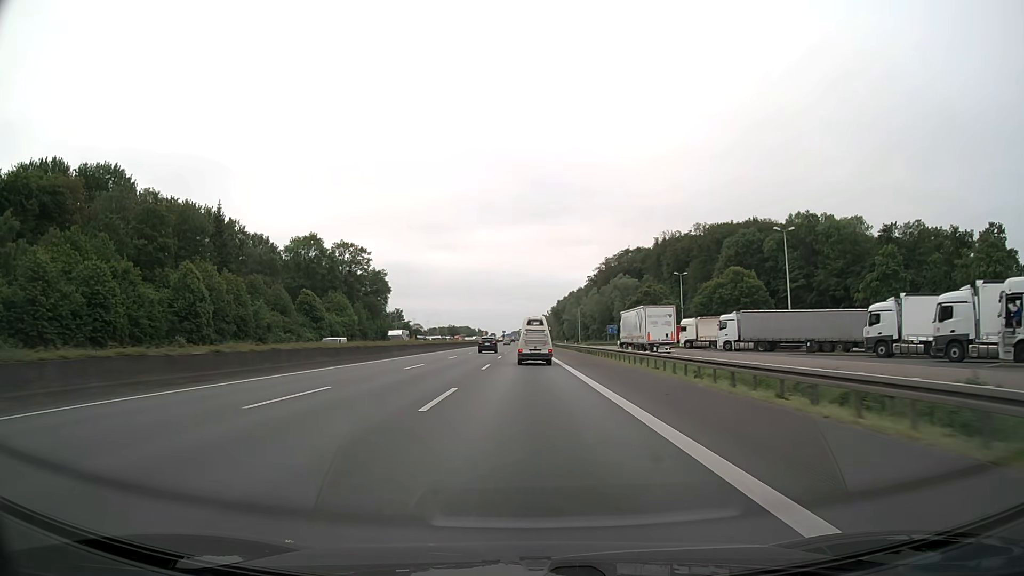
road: motorway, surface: asphalt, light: Day
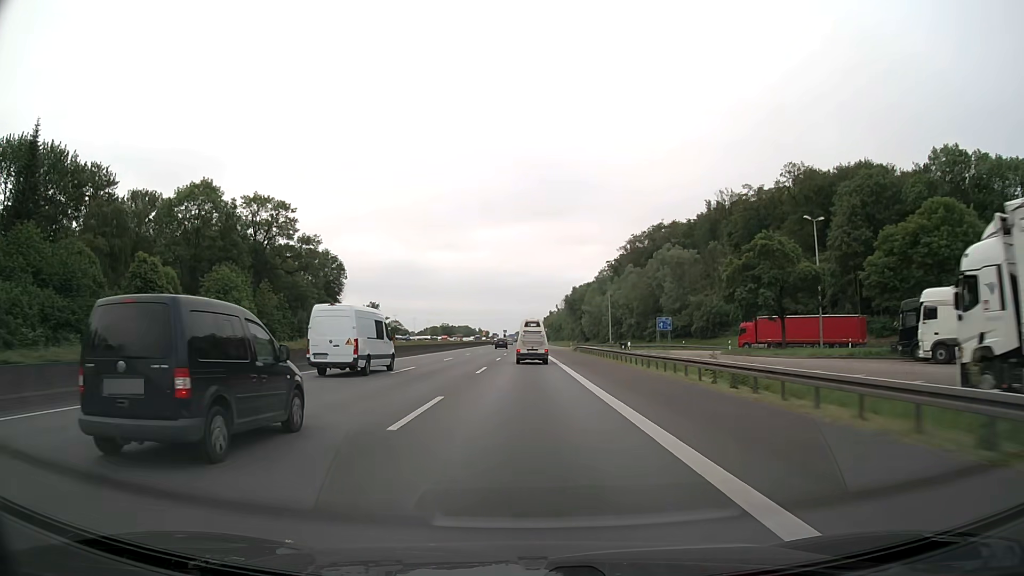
(-0.1, +56.6) m; 0°
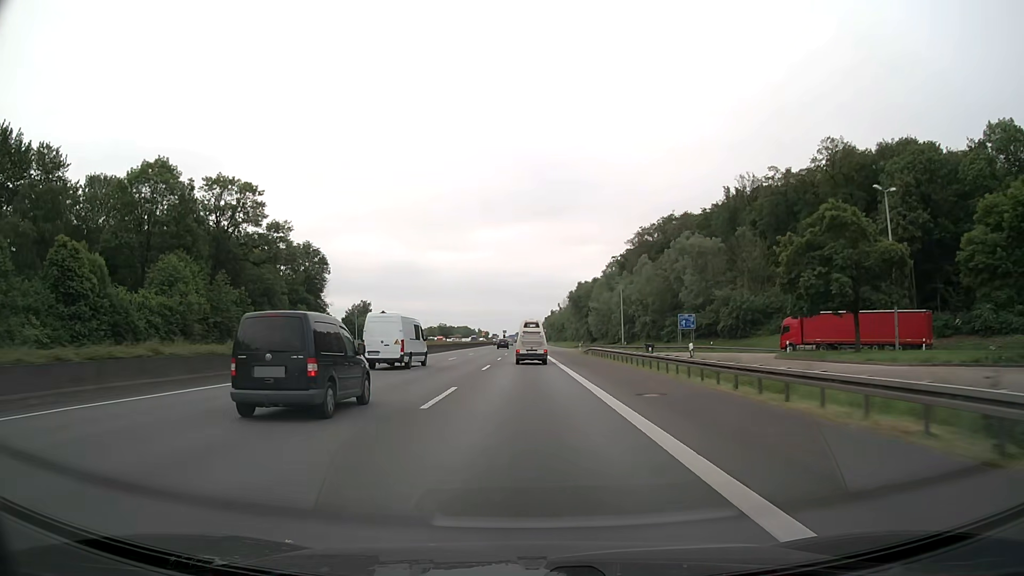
(0.0, +14.3) m; 0°
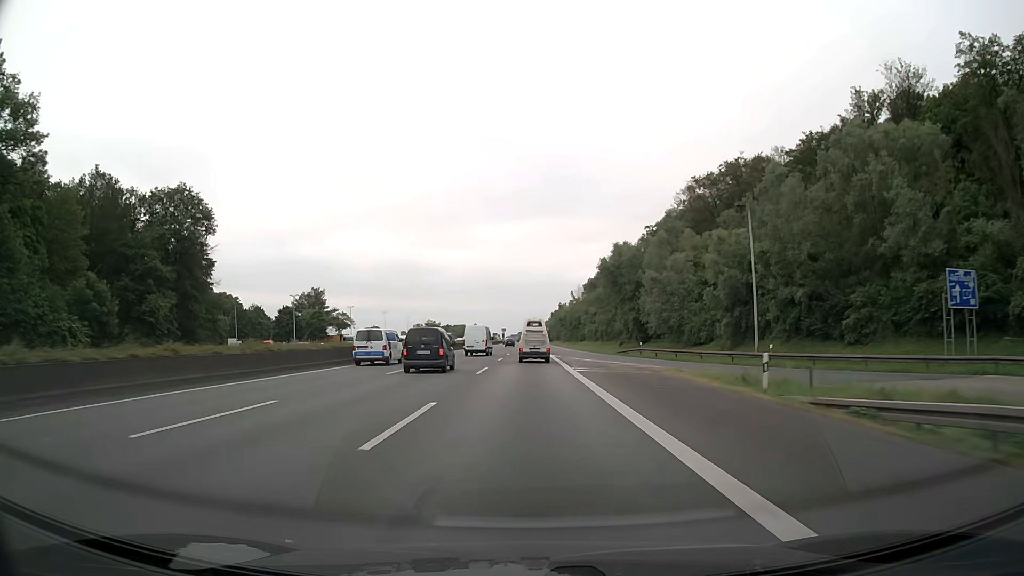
(-0.2, +58.2) m; 0°
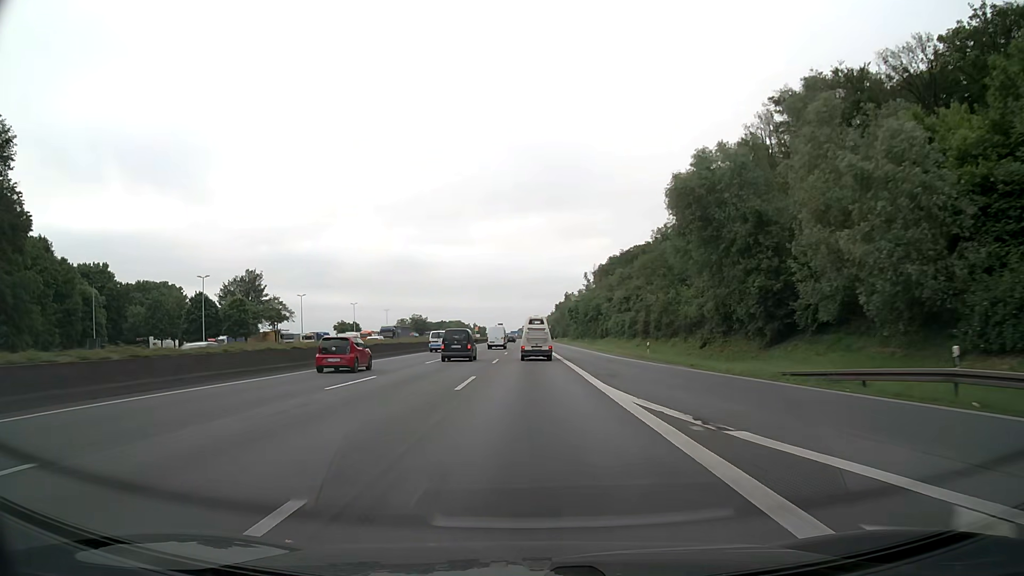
(0.0, +44.4) m; 0°
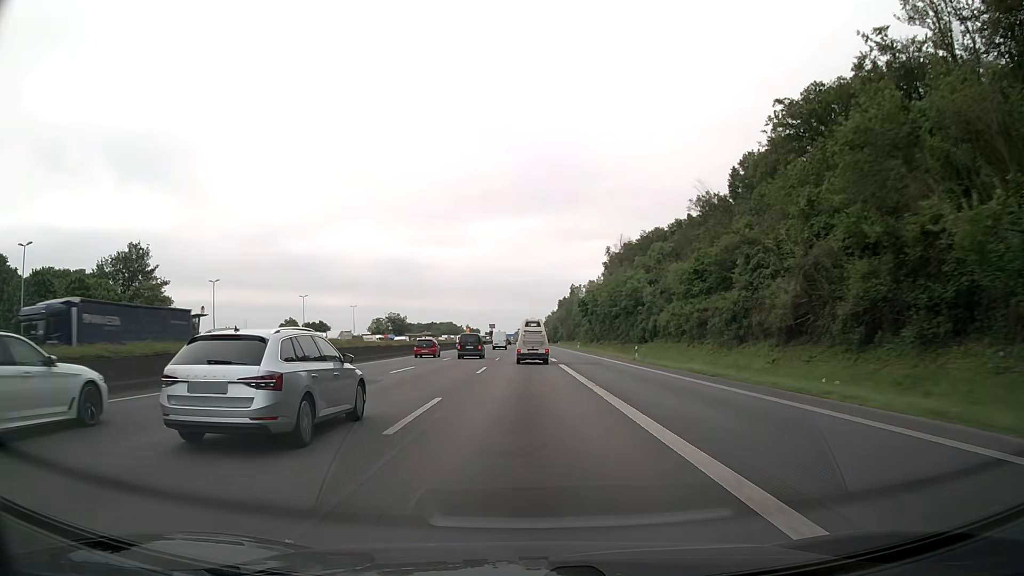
(+0.1, +44.5) m; 0°
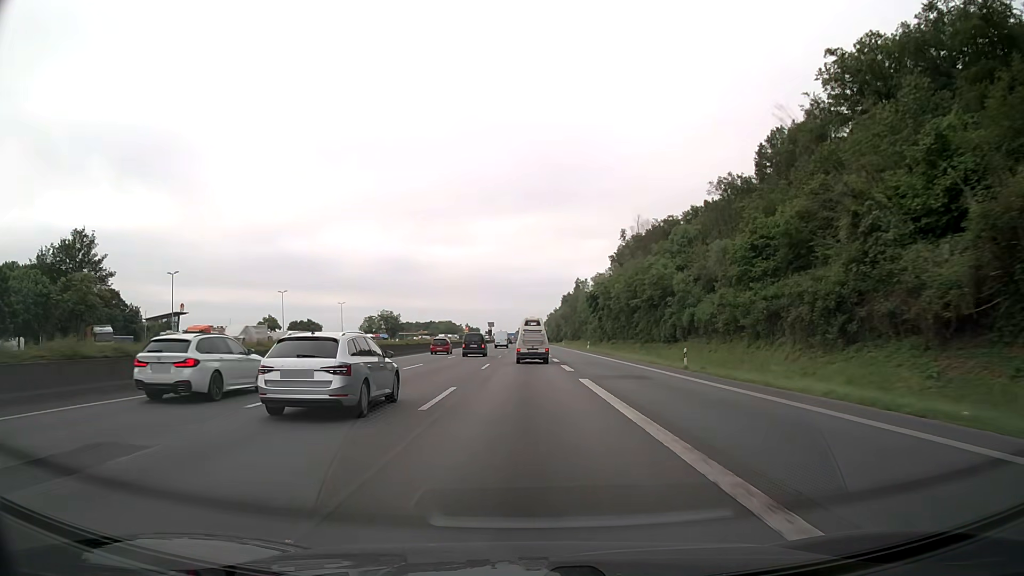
(+0.1, +14.8) m; 0°
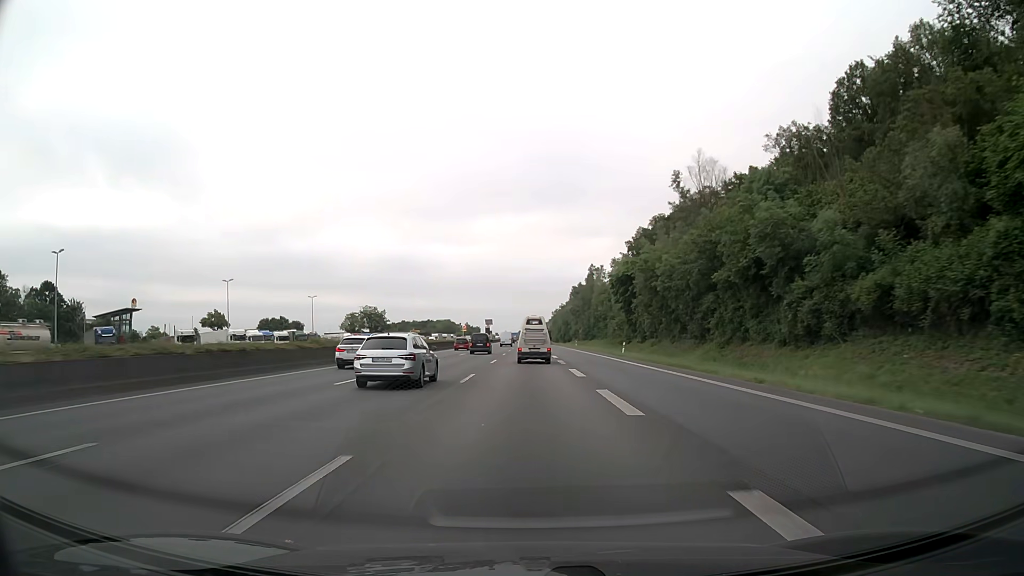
(0.0, +29.4) m; 0°
